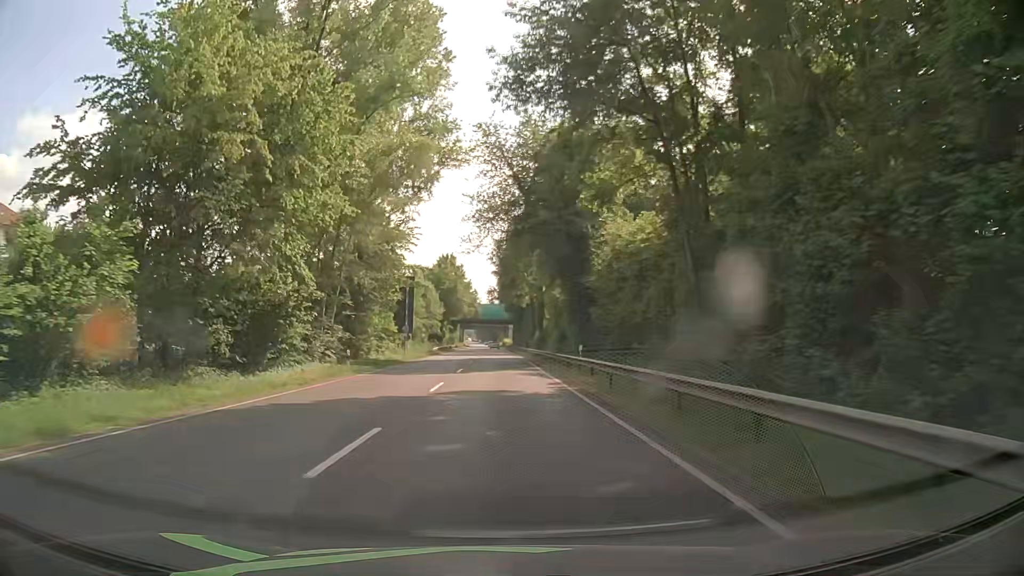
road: primary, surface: asphalt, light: Day
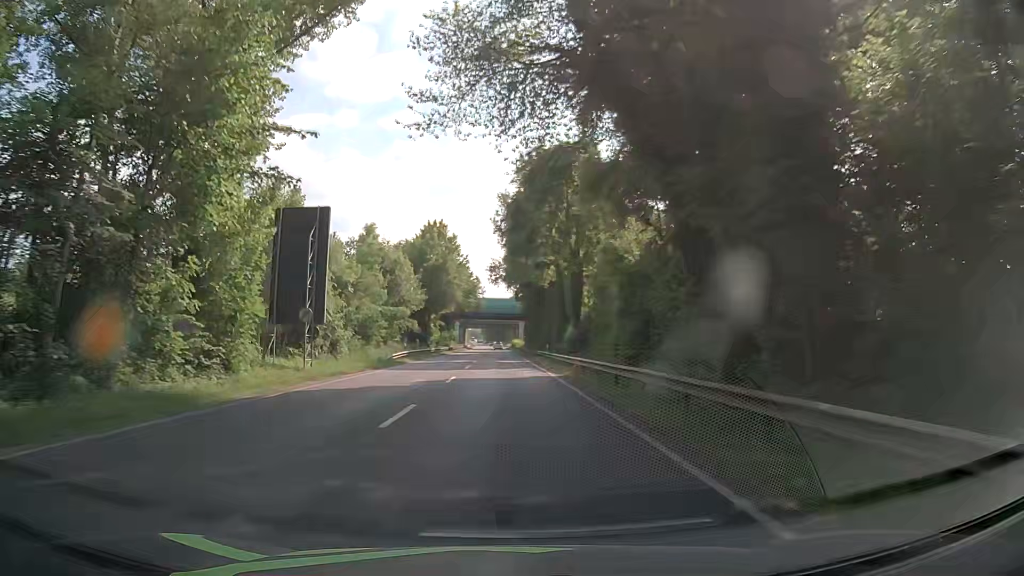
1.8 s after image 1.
(-0.3, +32.2) m; -1°
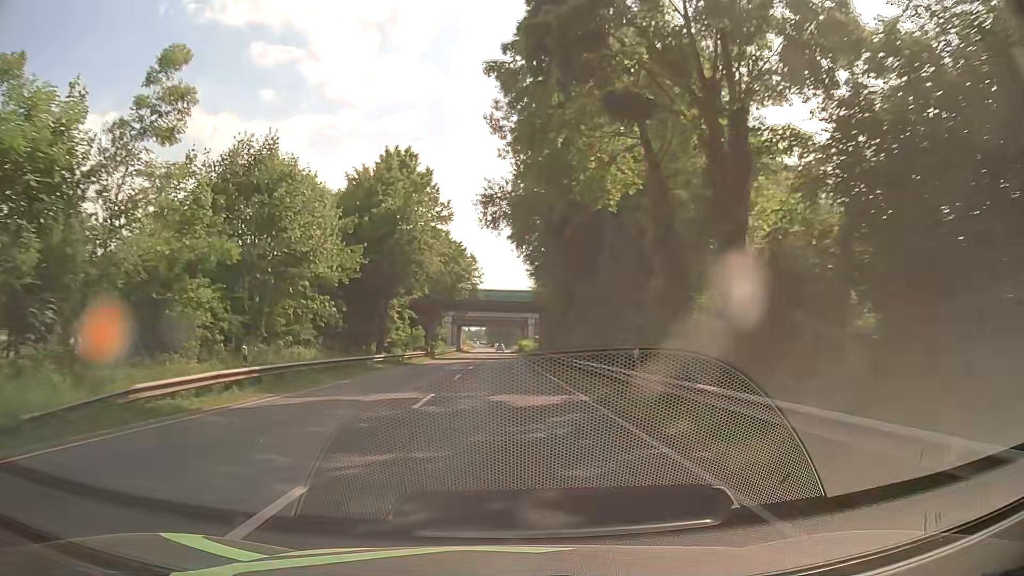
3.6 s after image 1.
(-0.3, +32.4) m; -1°
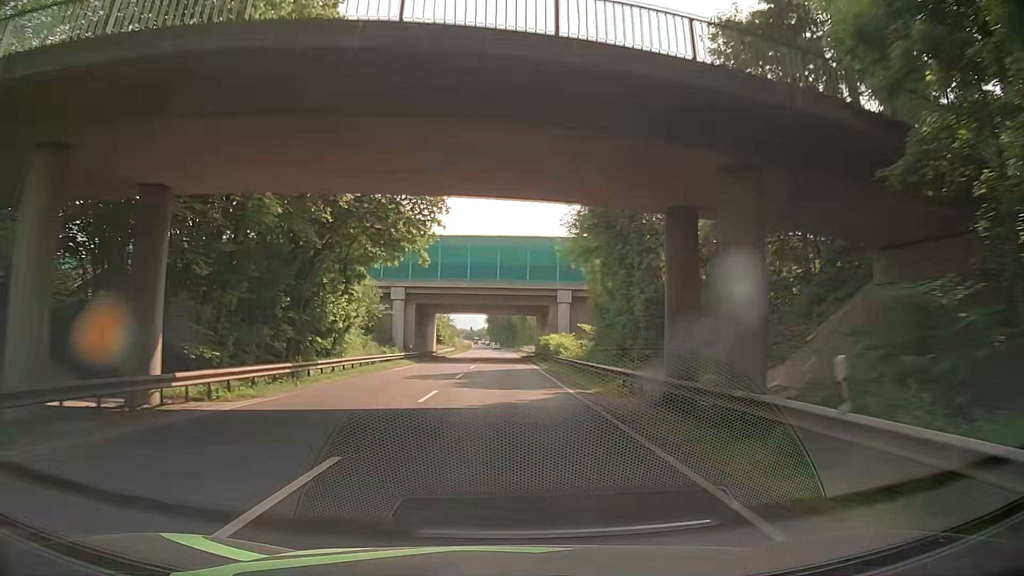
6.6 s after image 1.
(-0.1, +58.8) m; 0°
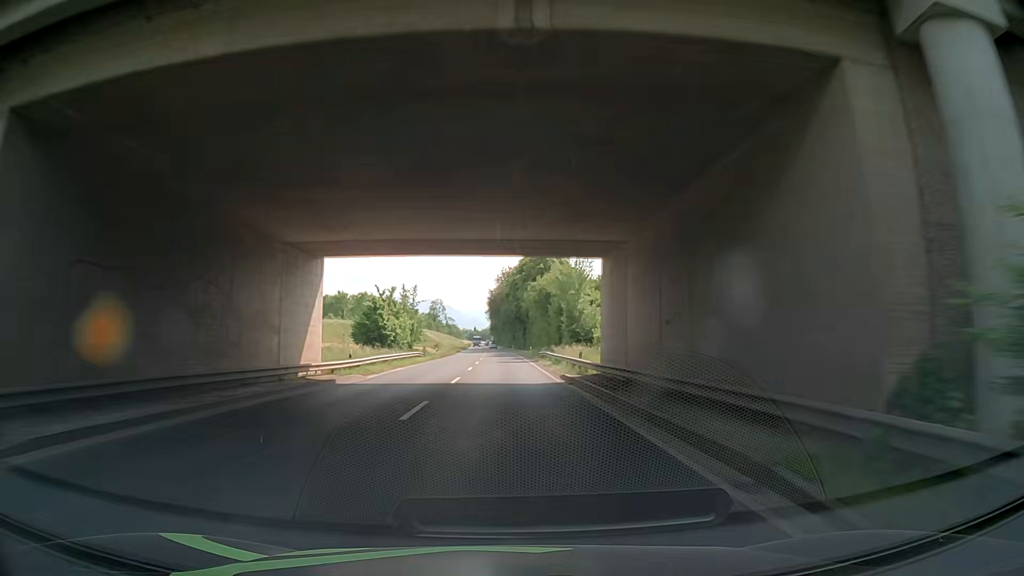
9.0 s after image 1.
(-0.5, +52.1) m; -1°
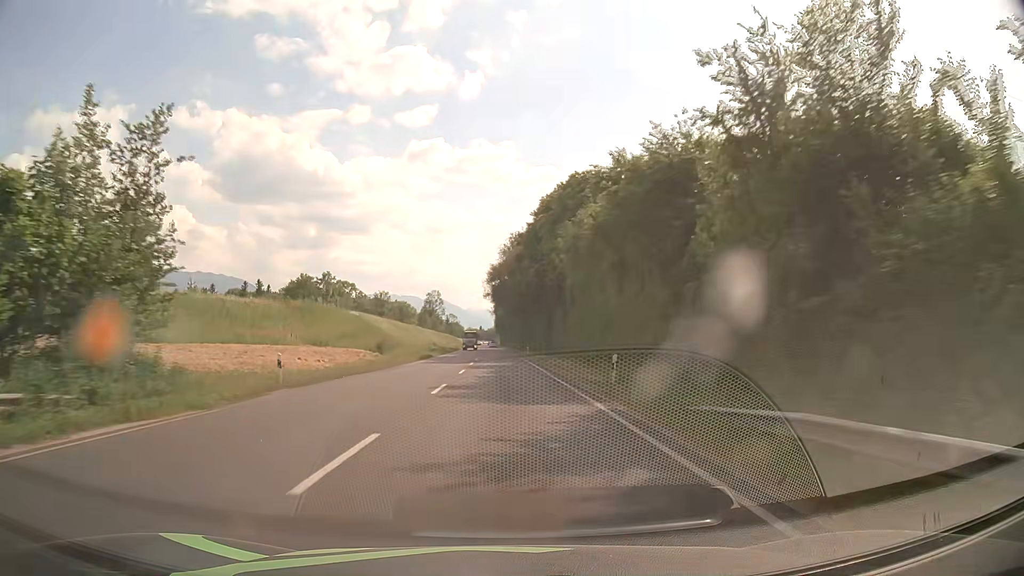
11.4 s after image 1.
(-0.3, +54.5) m; -1°
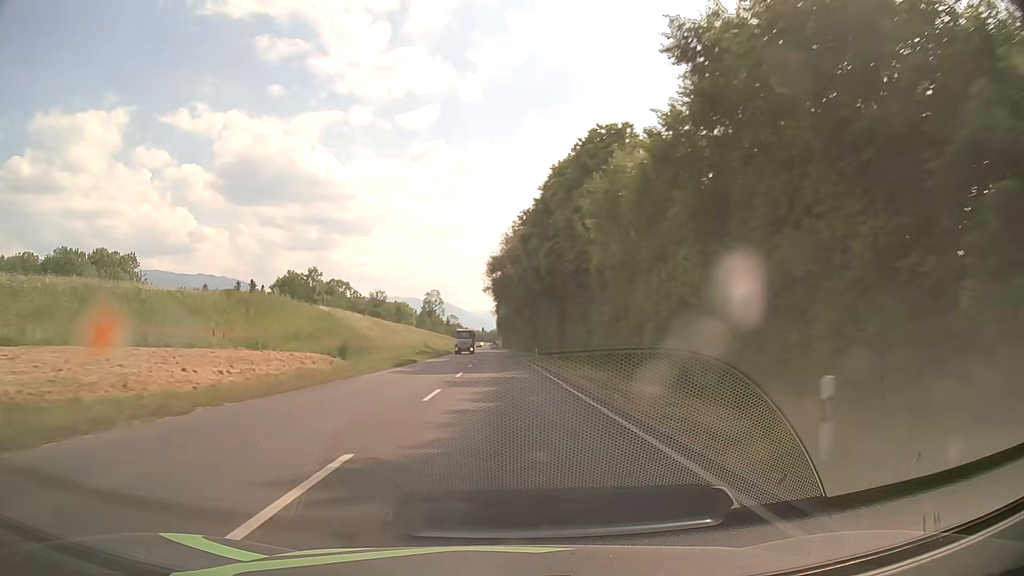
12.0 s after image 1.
(0.0, +13.8) m; 0°
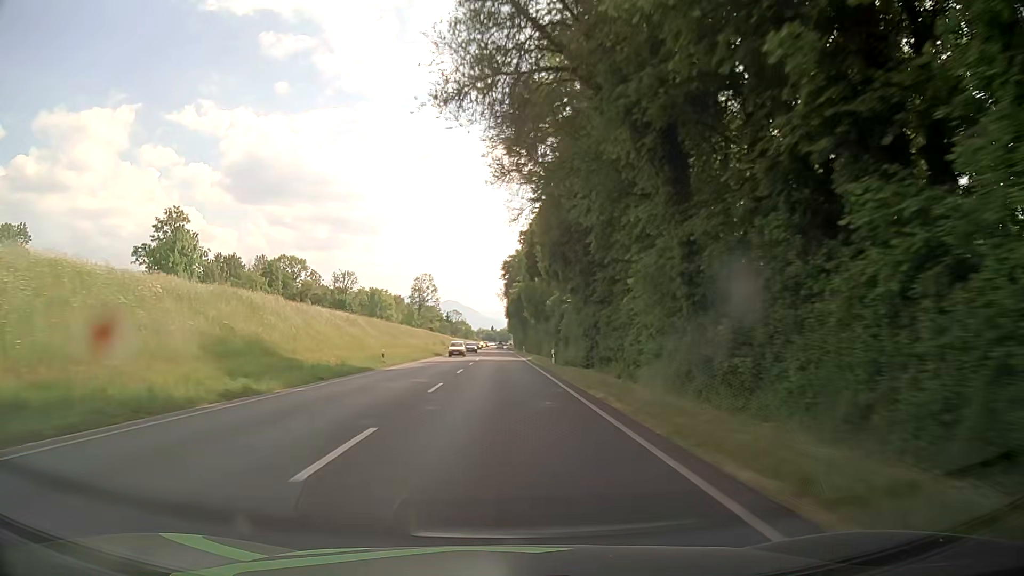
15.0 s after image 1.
(-0.3, +69.7) m; -1°
(0, +10) (0, +20) (0, +30) (0, +40) (0, +50) (0, +60) (0, +70) (0, +80) (0, +90) (-1, +100) m
